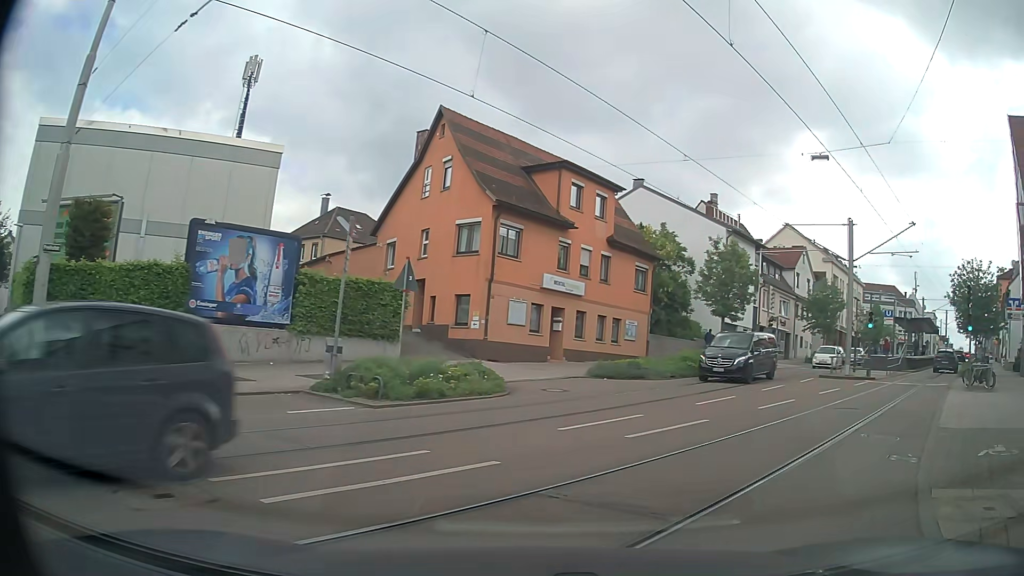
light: Day
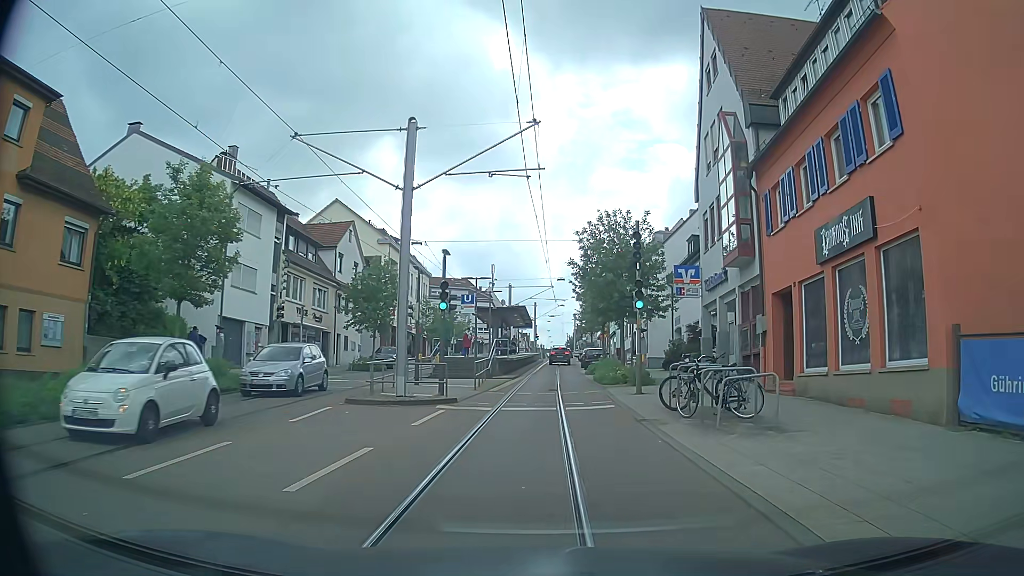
(+6.2, +13.6) m; +37°
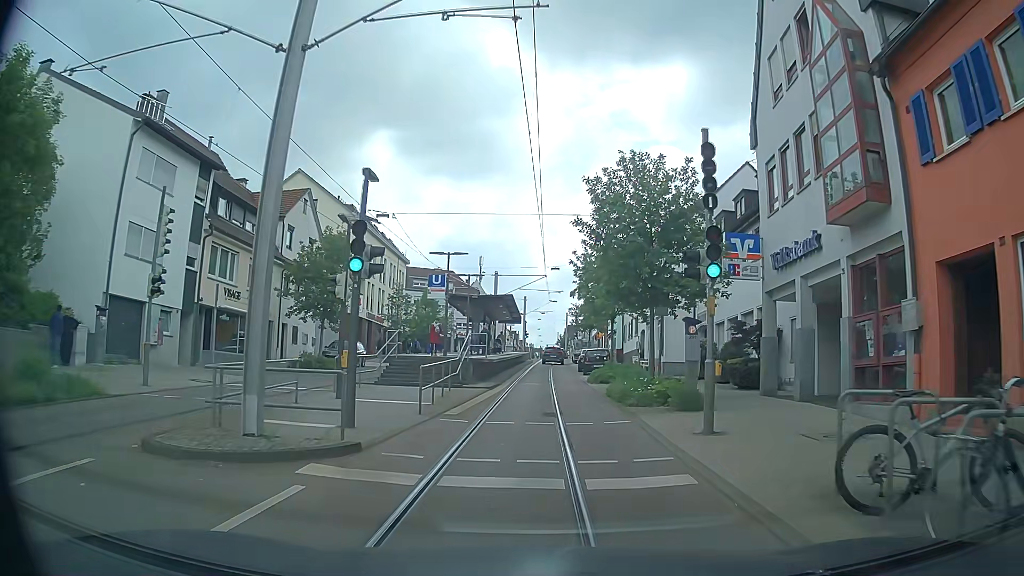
(+0.3, +8.7) m; +3°
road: tertiary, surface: asphalt
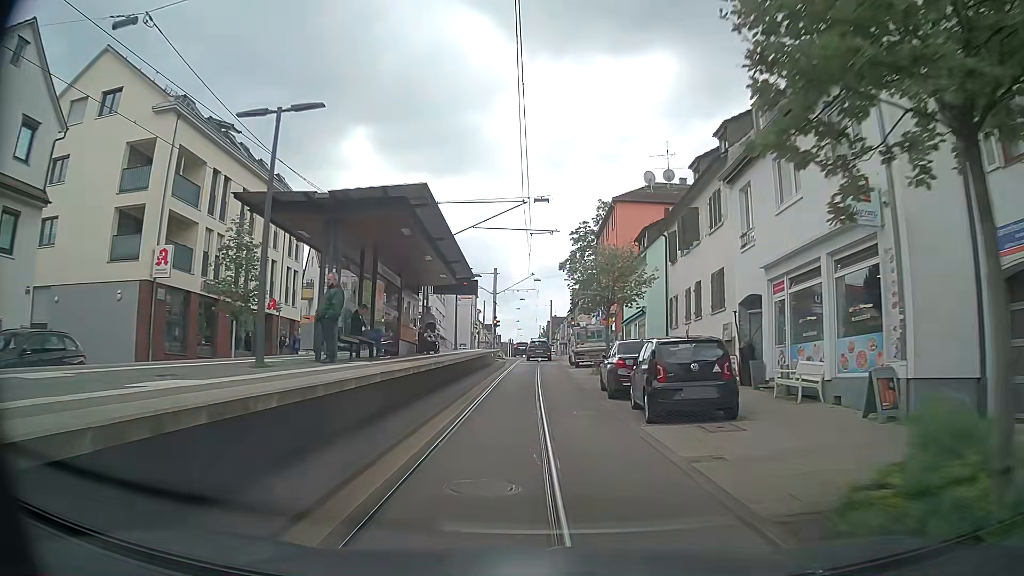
(+0.3, +25.5) m; +2°
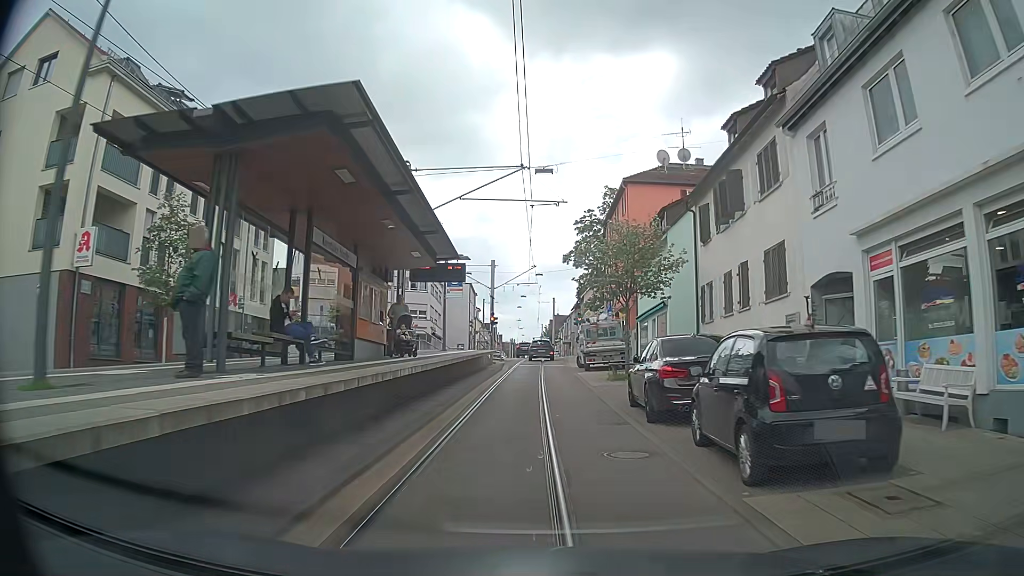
(-0.1, +5.4) m; 0°
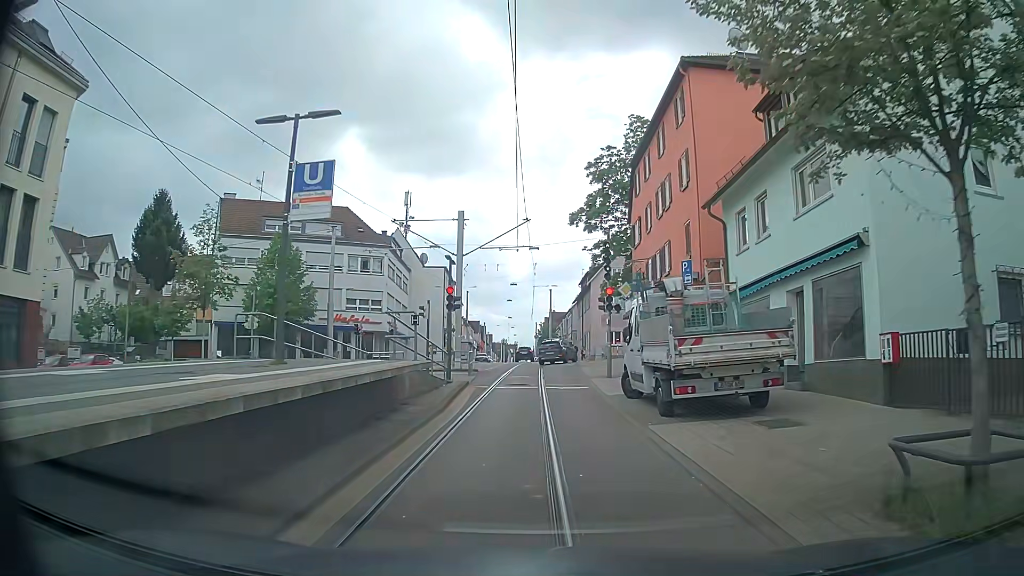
(-0.1, +19.1) m; 0°
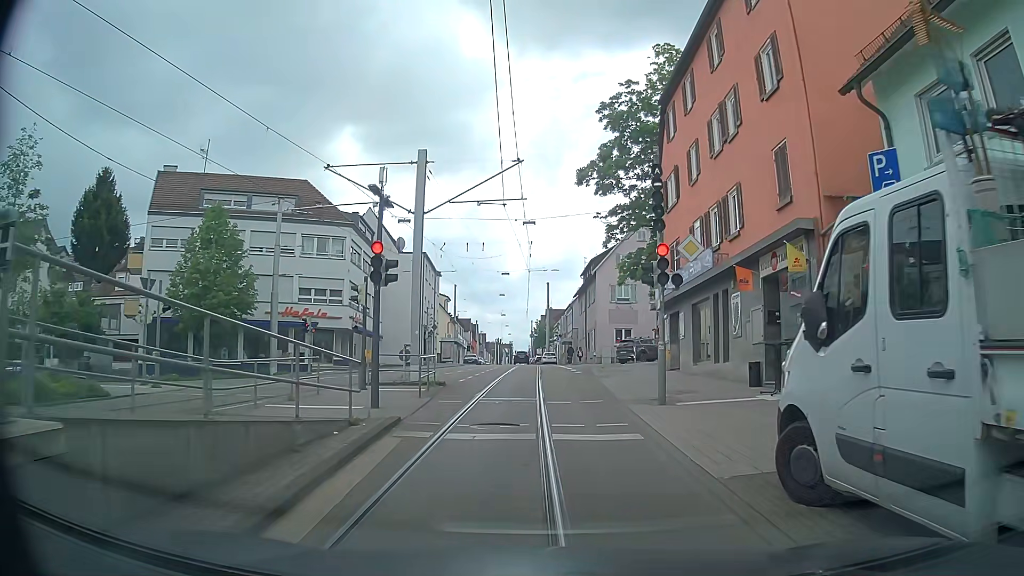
(+0.1, +10.1) m; 0°
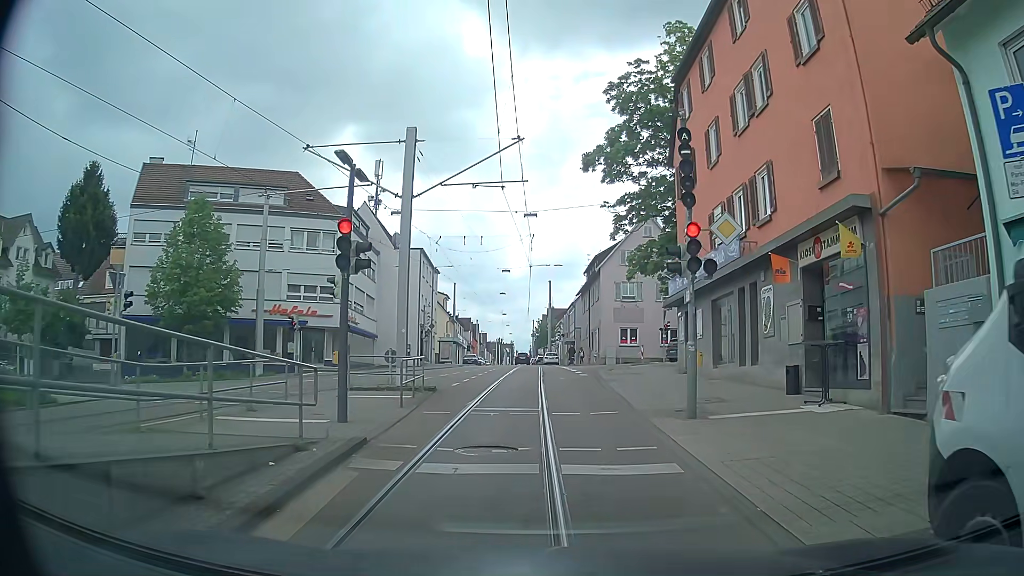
(0.0, +2.3) m; 0°
